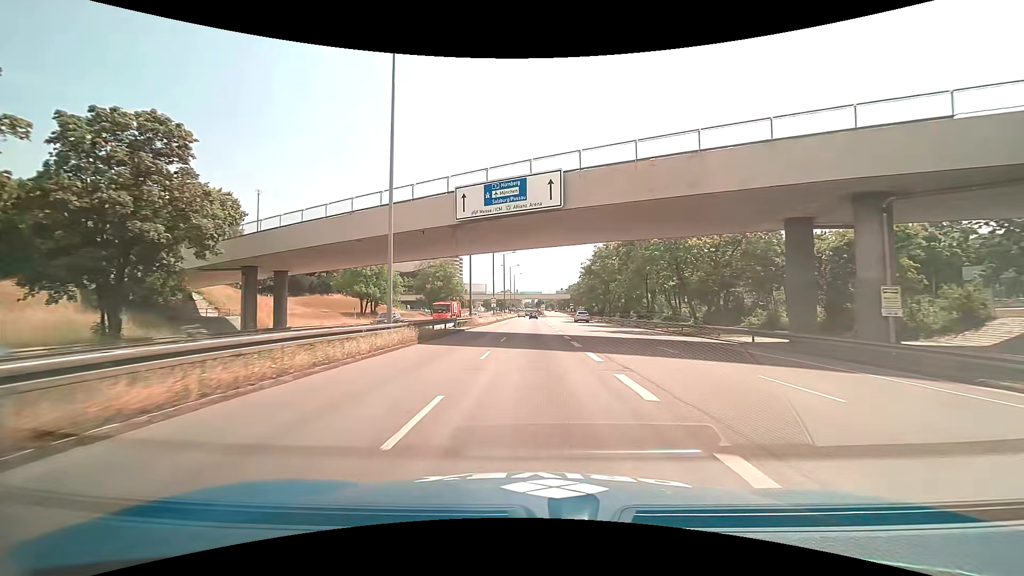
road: trunk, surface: asphalt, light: Day
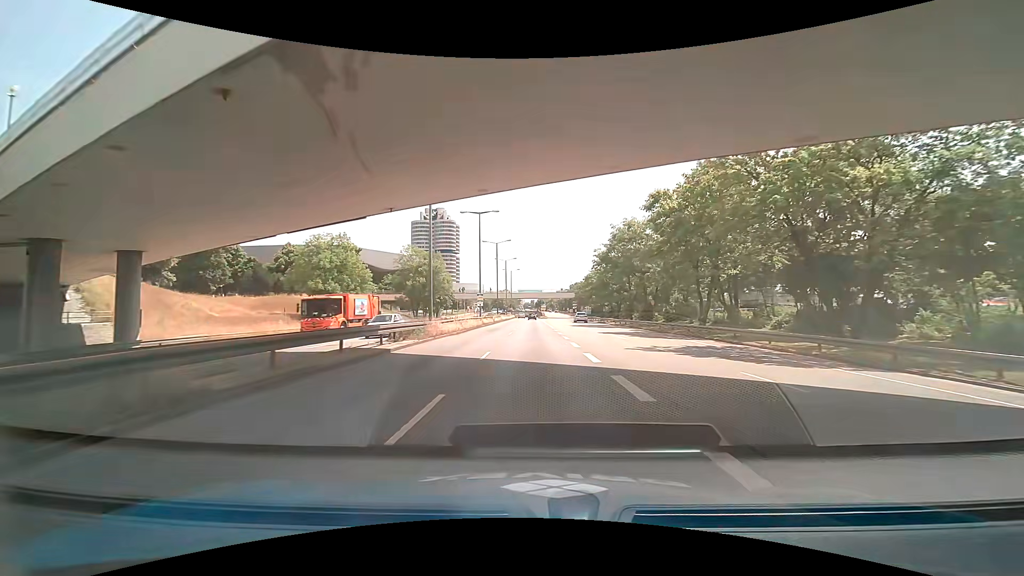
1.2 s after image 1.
(-0.1, +17.9) m; 0°
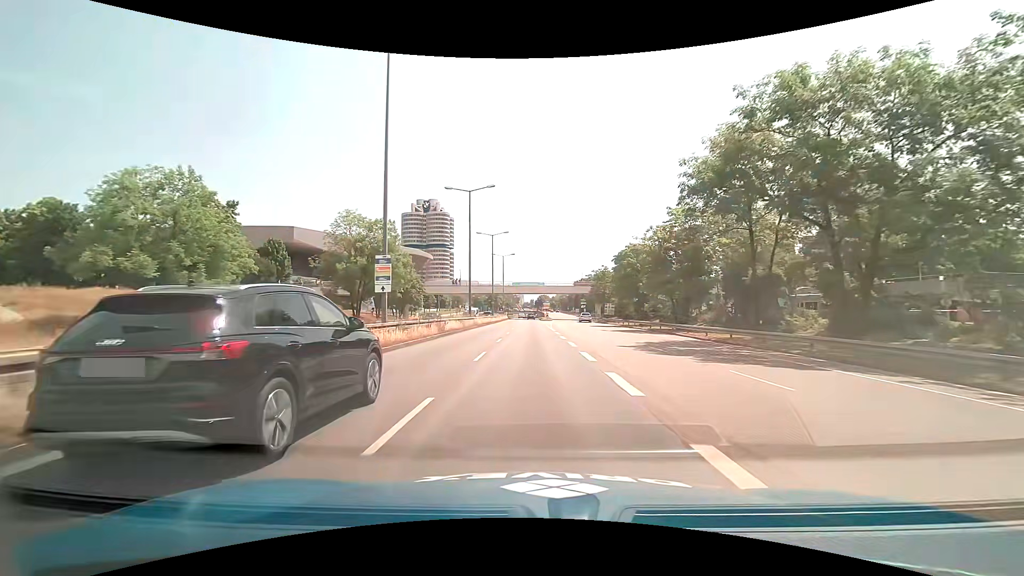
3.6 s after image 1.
(-0.2, +35.8) m; 0°
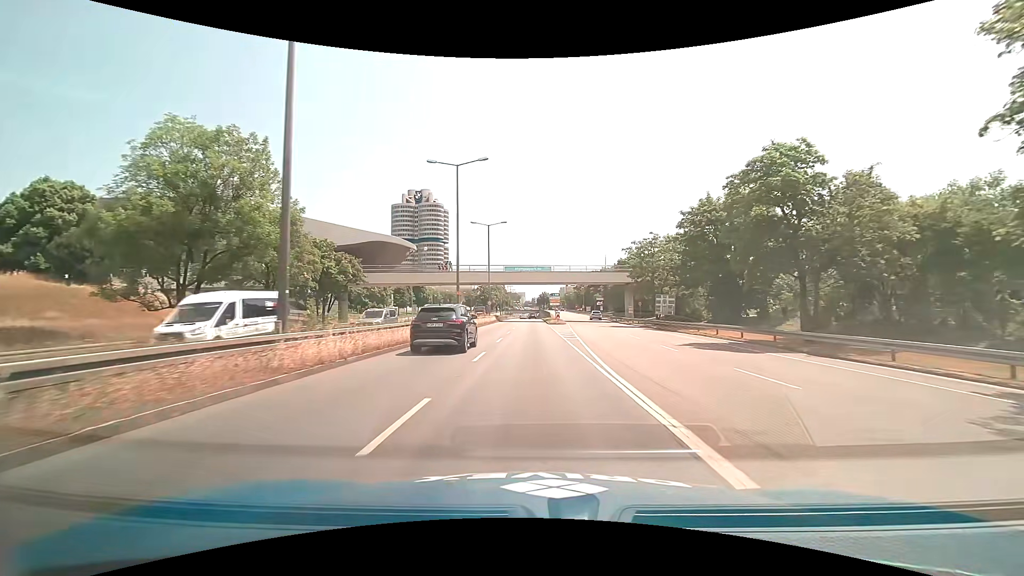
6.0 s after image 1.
(-0.4, +35.9) m; 0°
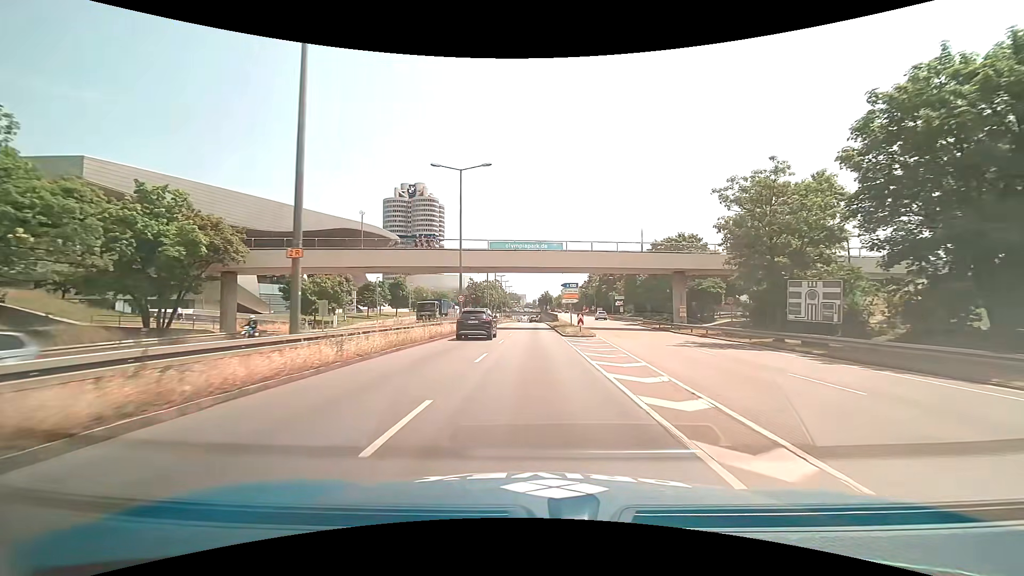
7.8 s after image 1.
(-0.2, +27.0) m; 0°
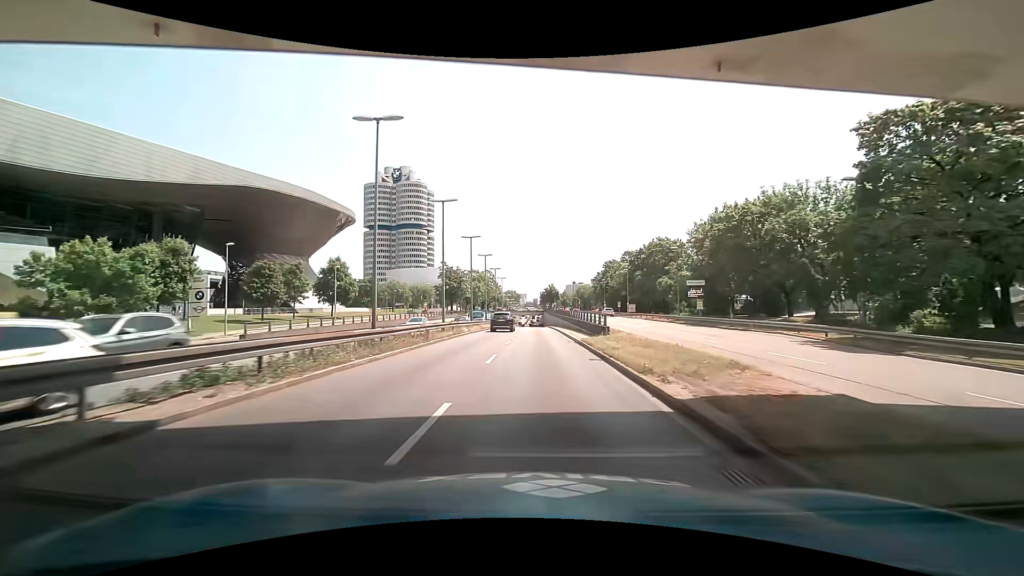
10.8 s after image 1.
(-0.2, +45.0) m; 0°
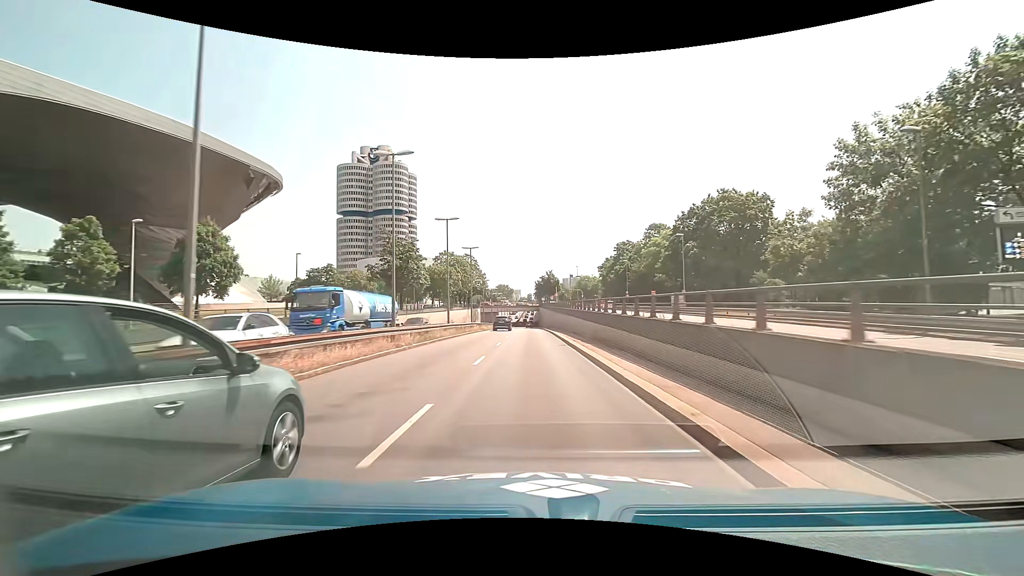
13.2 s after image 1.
(+0.3, +36.0) m; +1°
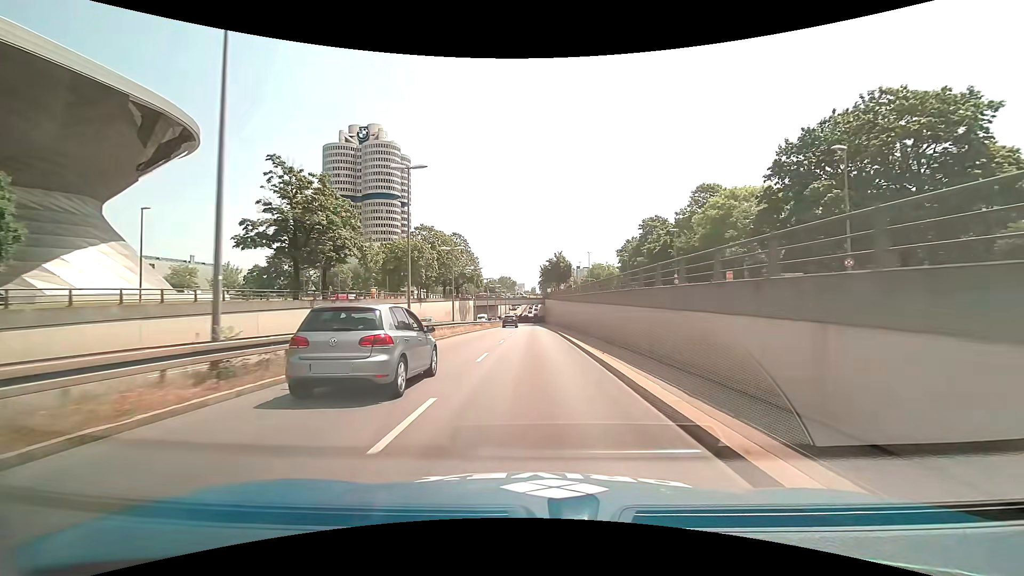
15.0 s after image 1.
(-0.1, +26.5) m; -1°
(0, +10) (0, +20) (0, +30) (0, +40) (0, +50) (0, +60) (0, +70) (0, +80) (0, +90) (0, +100) m
